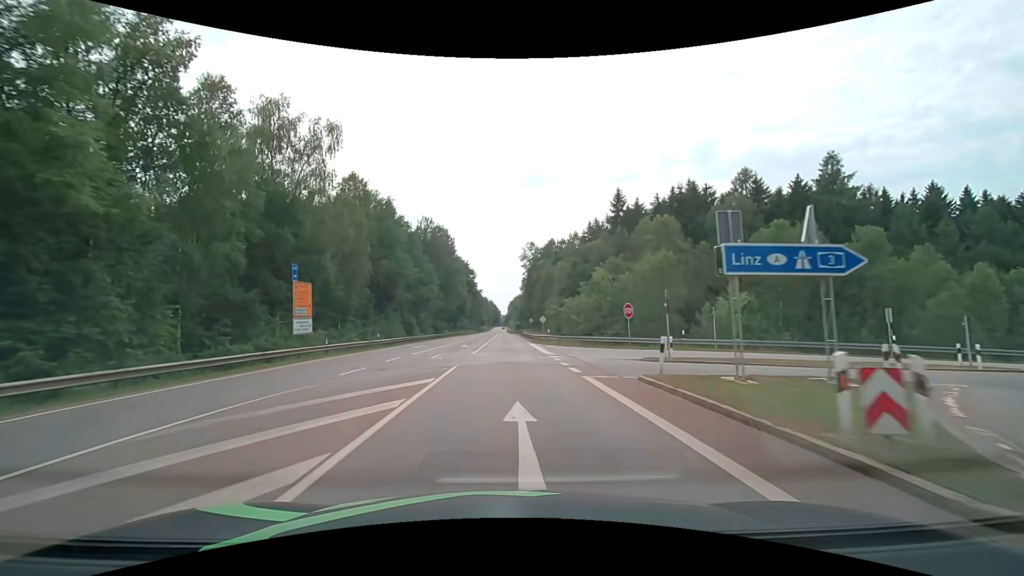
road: secondary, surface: asphalt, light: Day
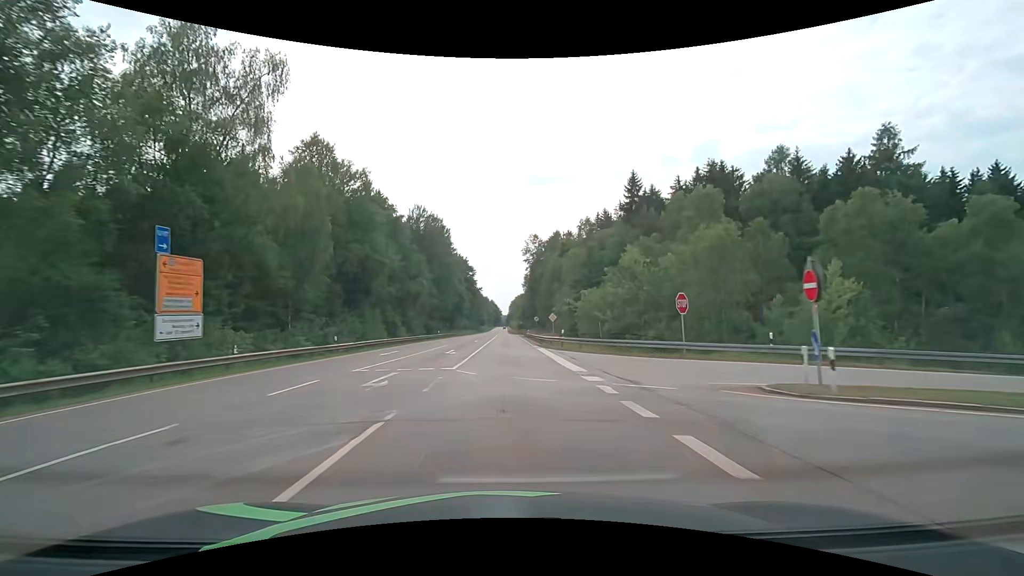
(0.0, +10.8) m; 0°
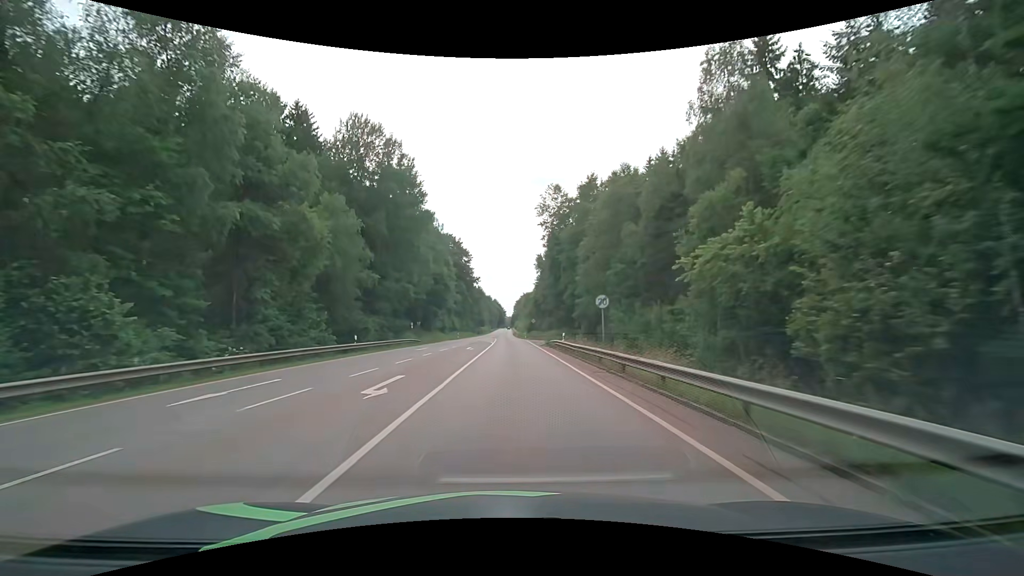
(-0.3, +43.1) m; -1°
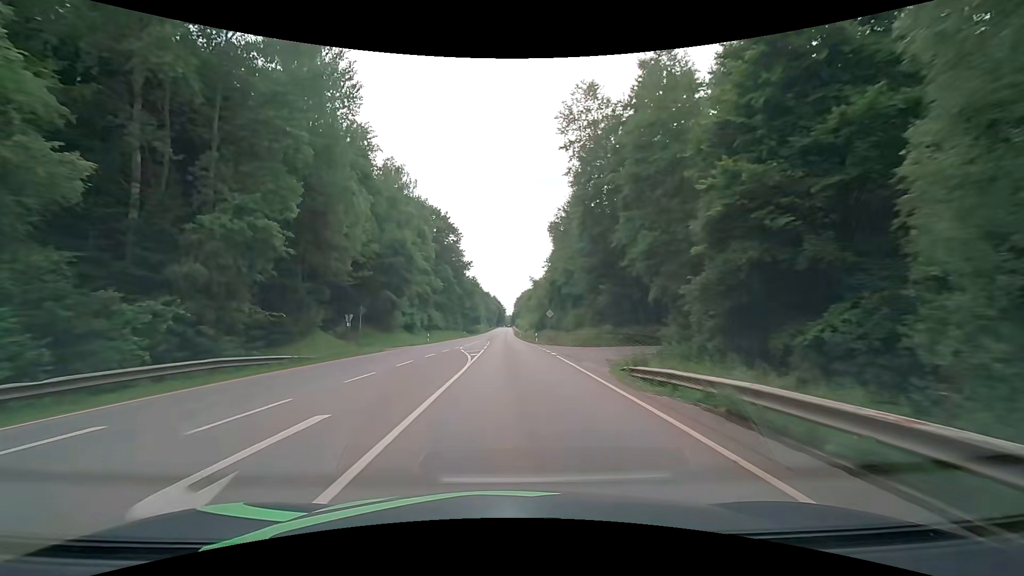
(+0.1, +32.2) m; 0°
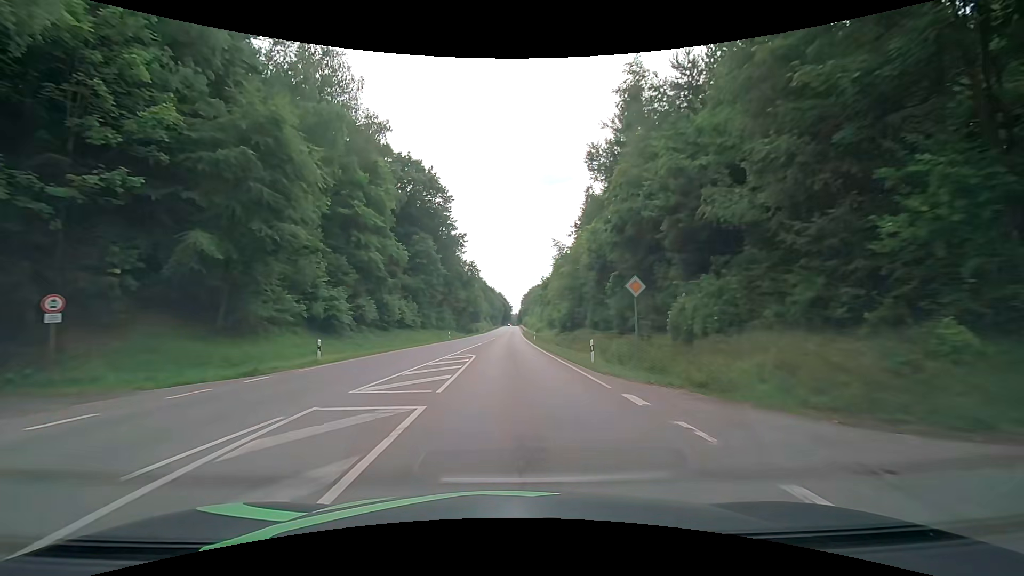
(-0.2, +32.2) m; -1°
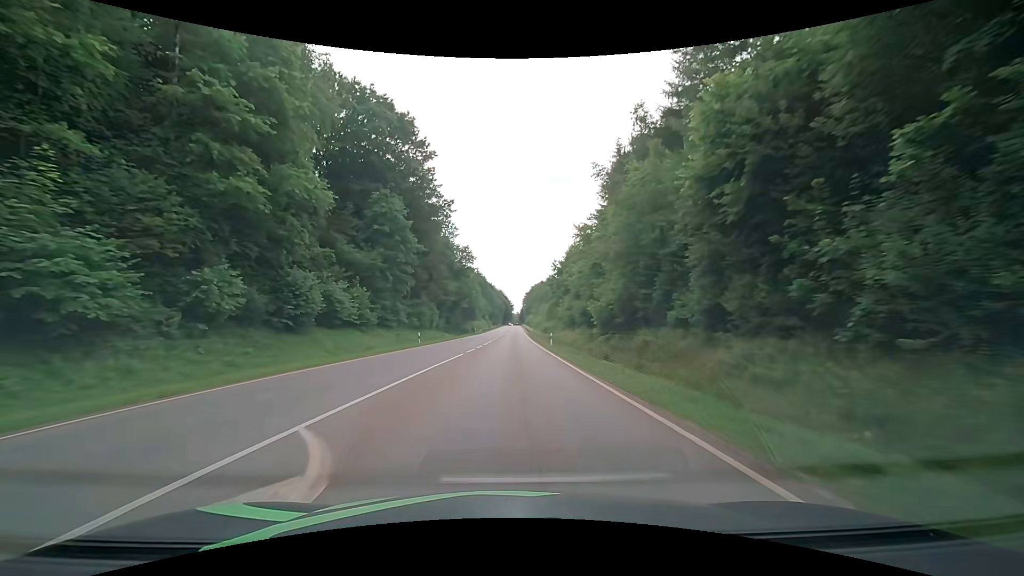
(-0.1, +21.5) m; 0°
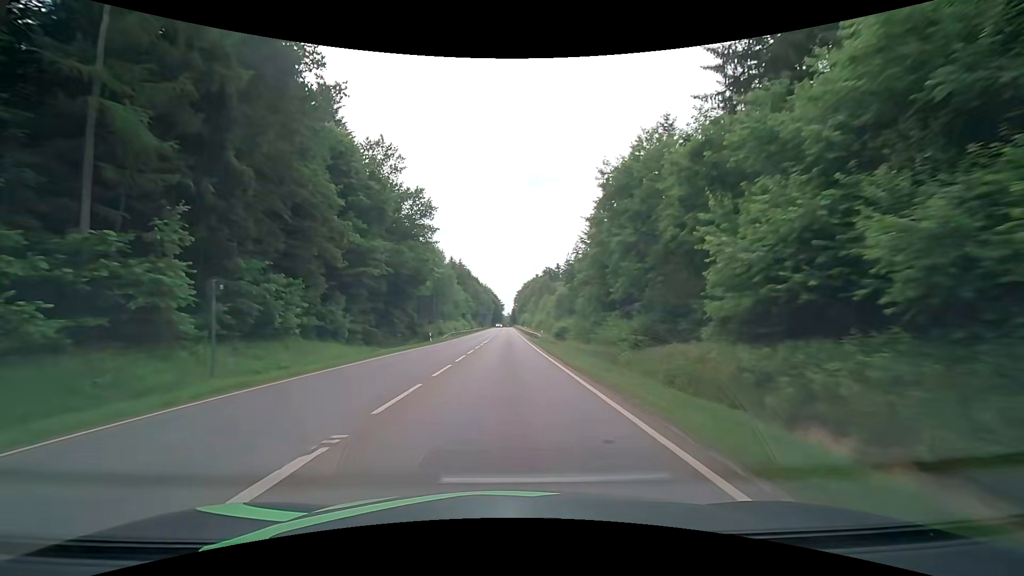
(+0.6, +43.0) m; +1°
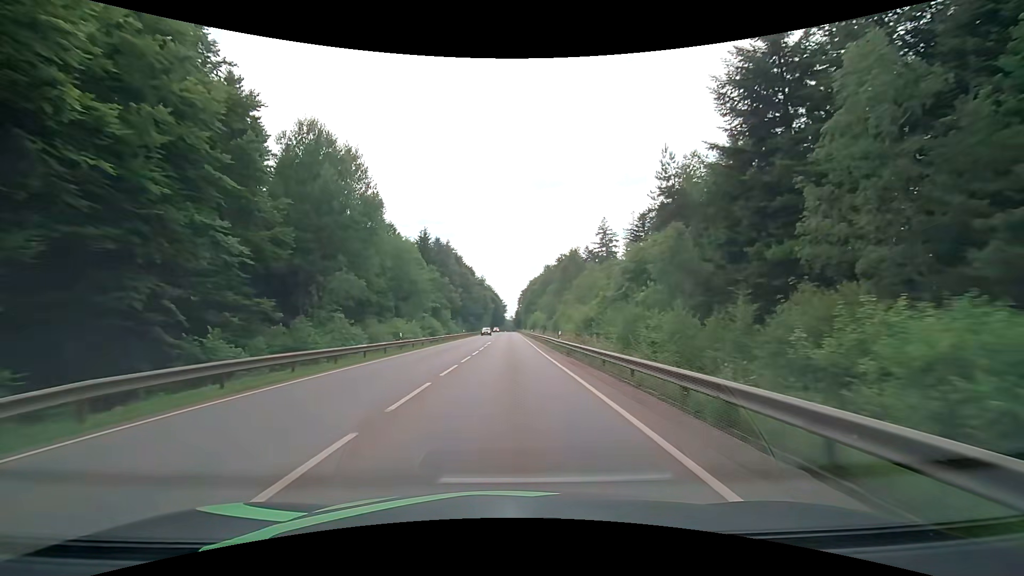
(+0.3, +53.6) m; 0°
(0, +10) (0, +20) (0, +30) (0, +40) (0, +50) (0, +60) (0, +70) (0, +80) (0, +90) (0, +100) m
